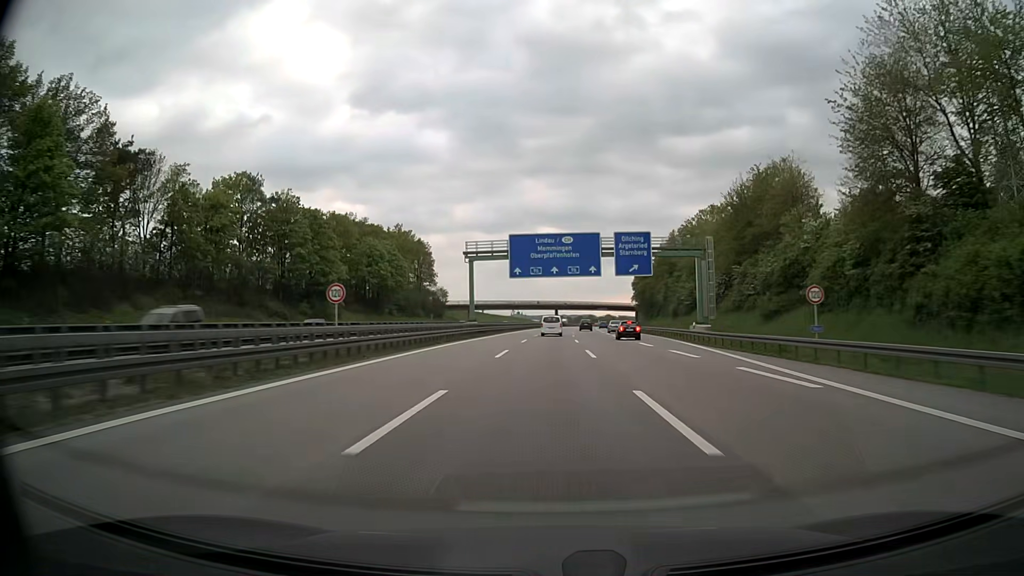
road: motorway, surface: asphalt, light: Day
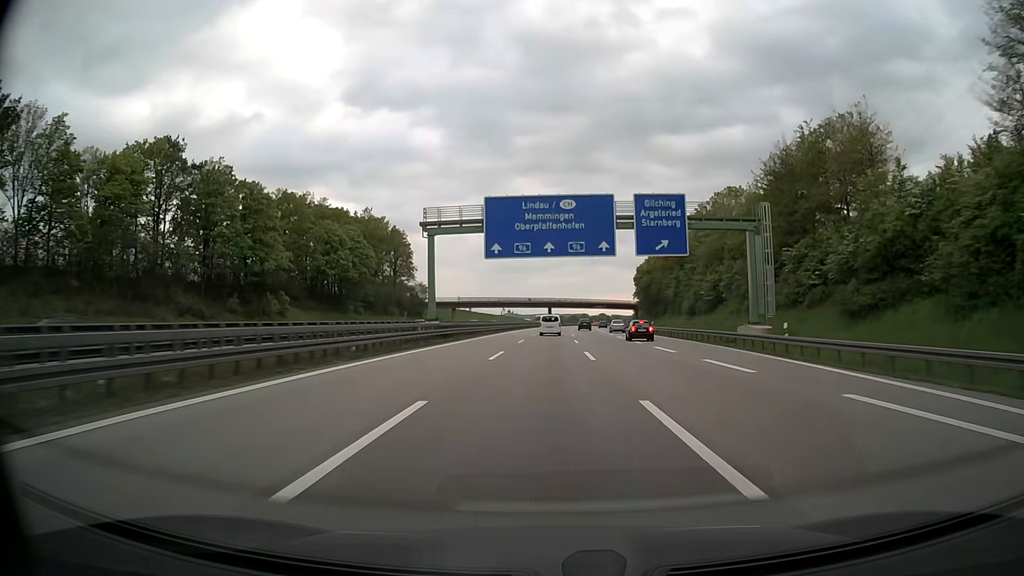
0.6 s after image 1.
(+0.1, +19.7) m; +1°
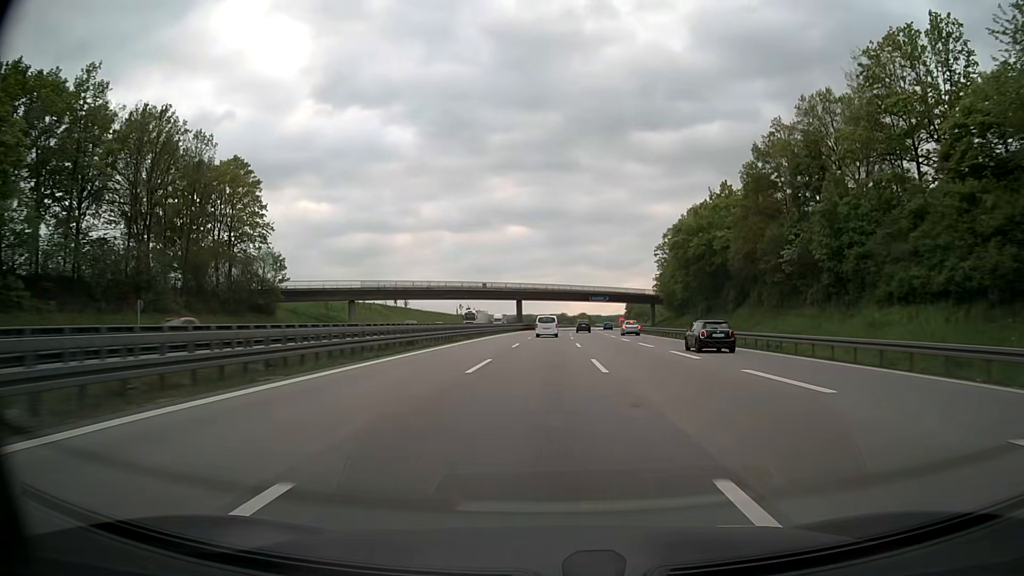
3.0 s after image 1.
(+1.4, +77.6) m; +2°
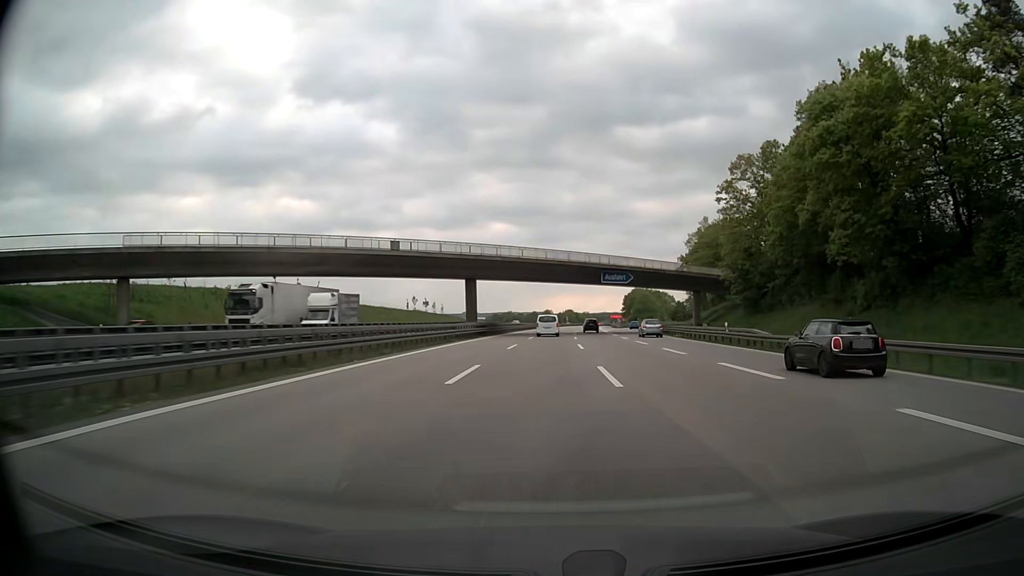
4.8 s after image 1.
(+0.6, +57.4) m; +1°
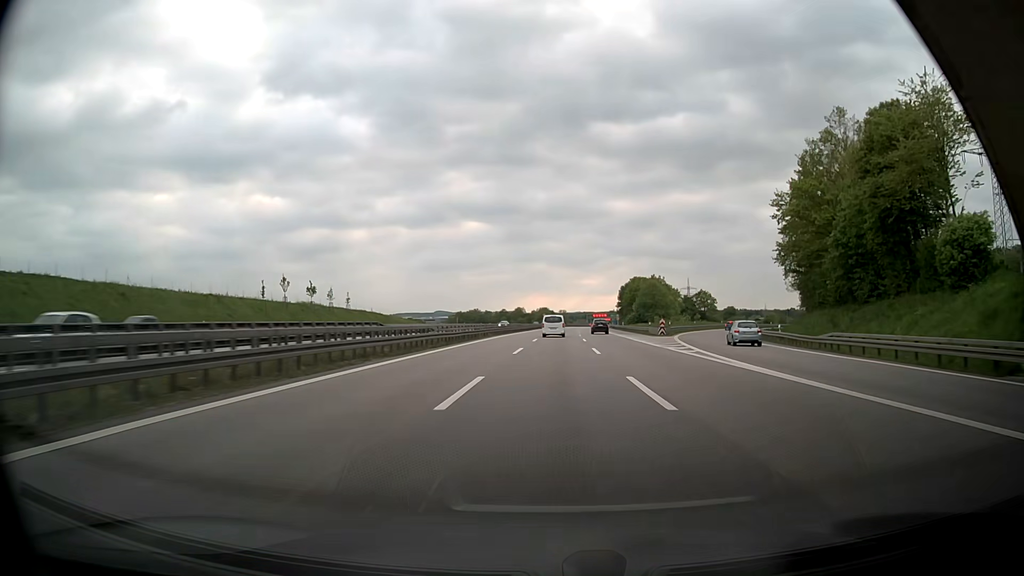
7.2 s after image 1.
(+1.4, +76.4) m; +2°
(0, +10) (0, +20) (0, +30) (+1, +40) (+1, +50) (+2, +60) (+2, +70) (+2, +80) (+3, +90) (+4, +100) m
